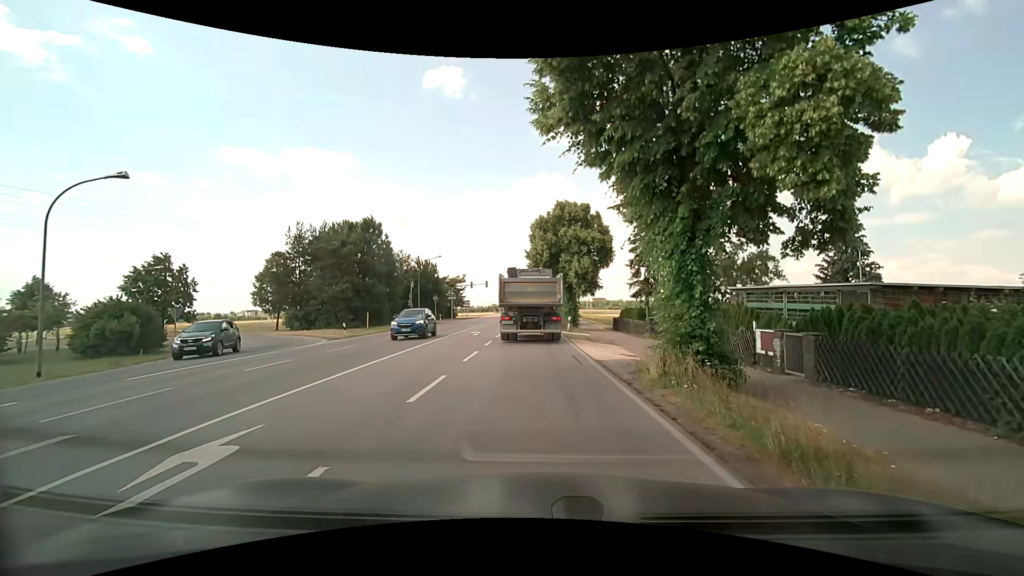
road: secondary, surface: asphalt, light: Day
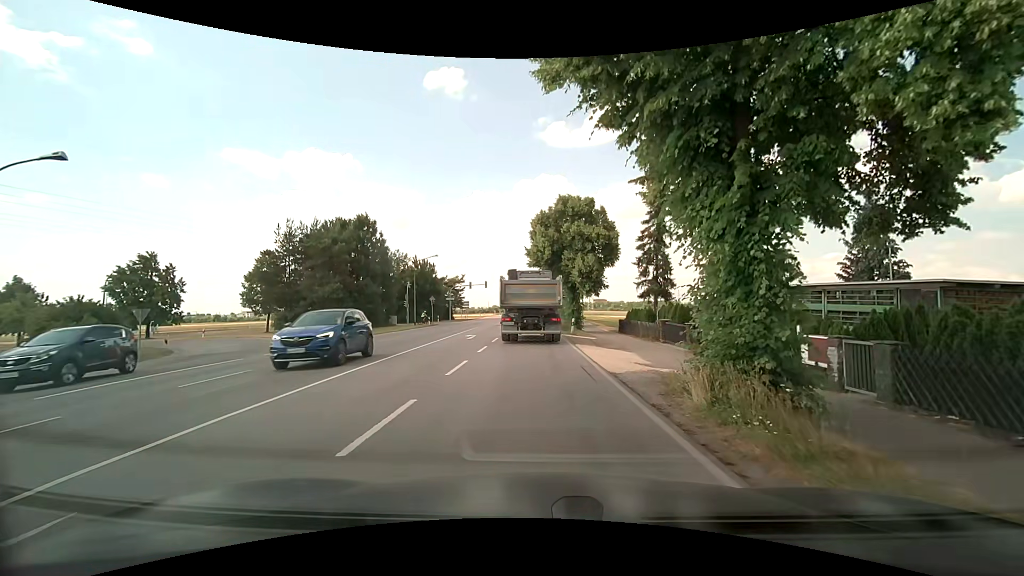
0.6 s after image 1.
(0.0, +2.7) m; +1°
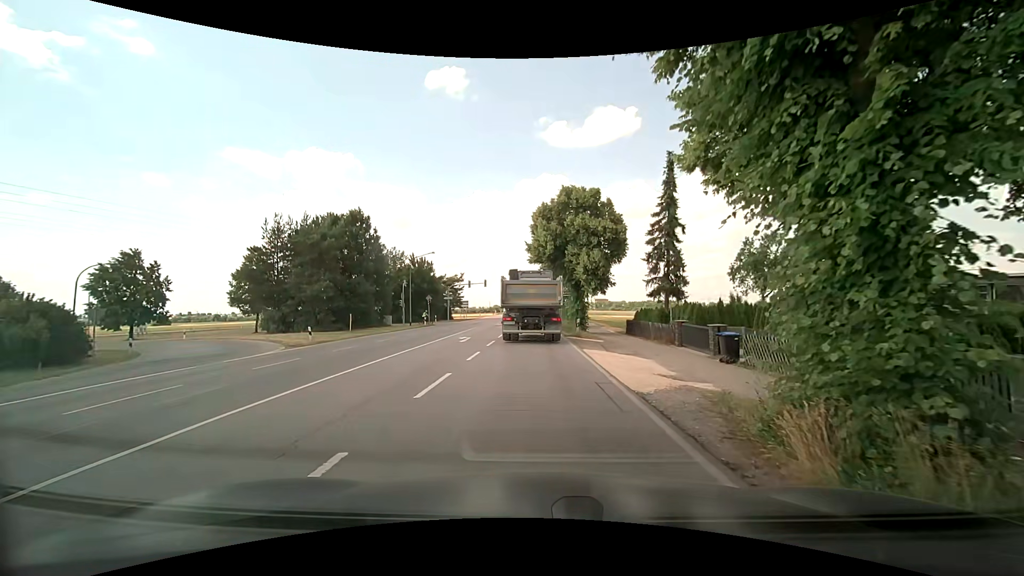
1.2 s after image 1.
(0.0, +2.9) m; -1°
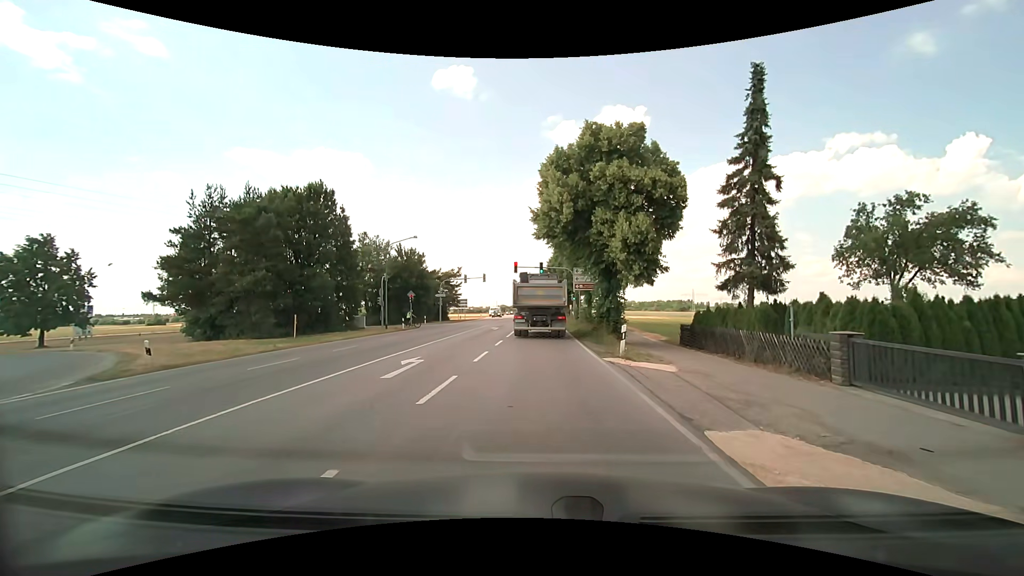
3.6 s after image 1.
(-0.1, +12.6) m; -1°
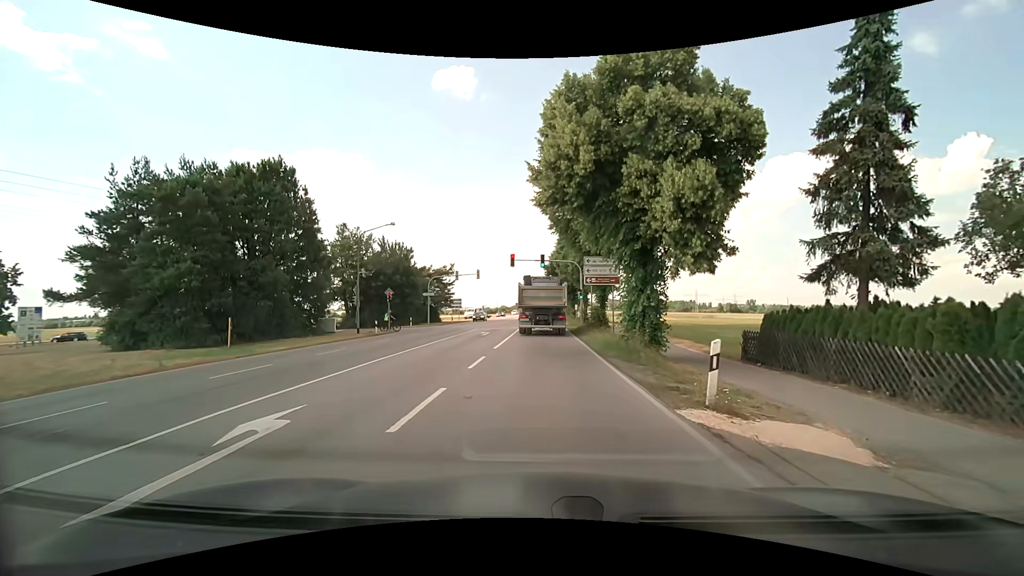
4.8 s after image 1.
(-0.1, +7.8) m; 0°
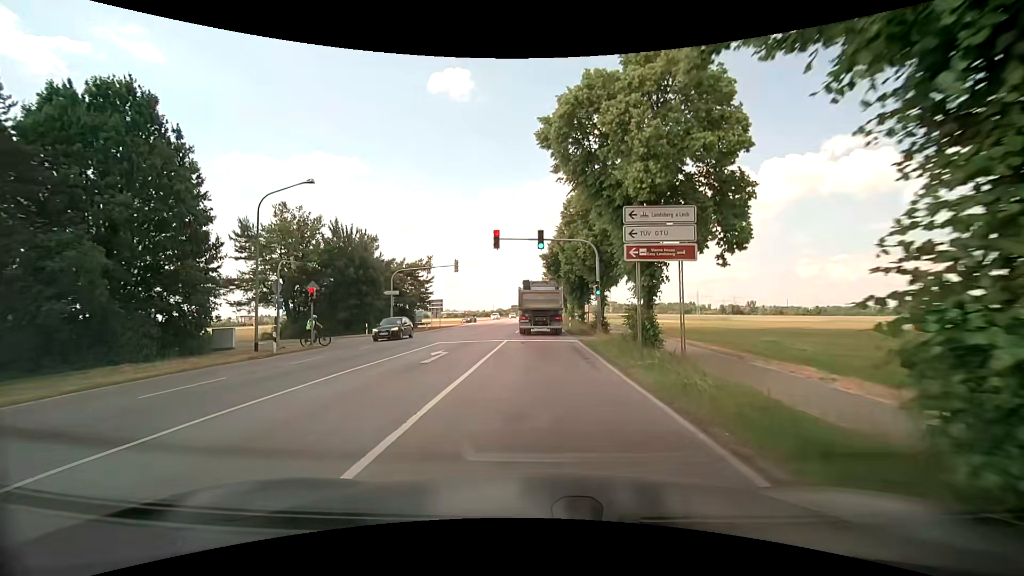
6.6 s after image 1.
(0.0, +14.3) m; 0°
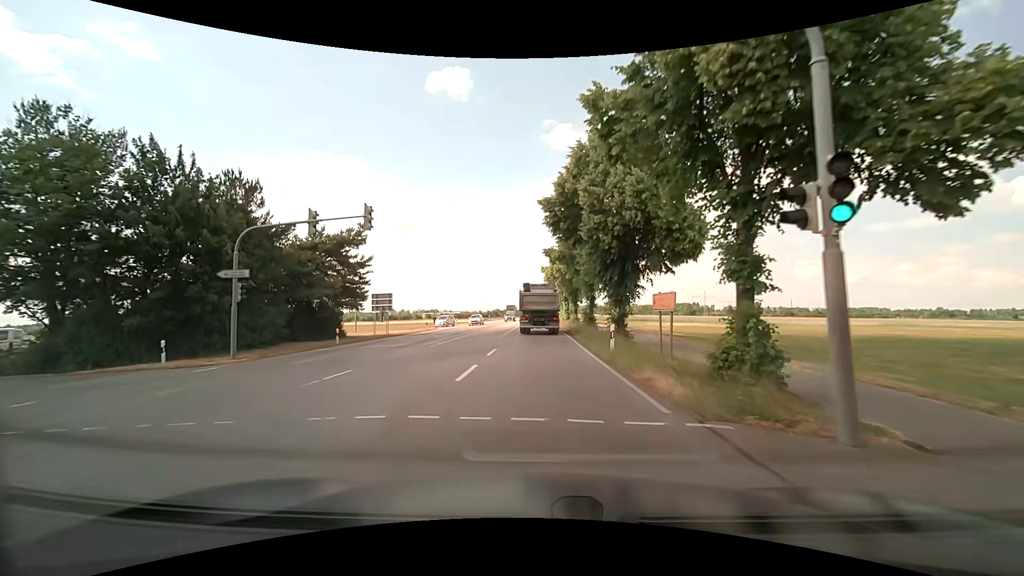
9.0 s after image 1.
(+0.2, +23.9) m; +1°
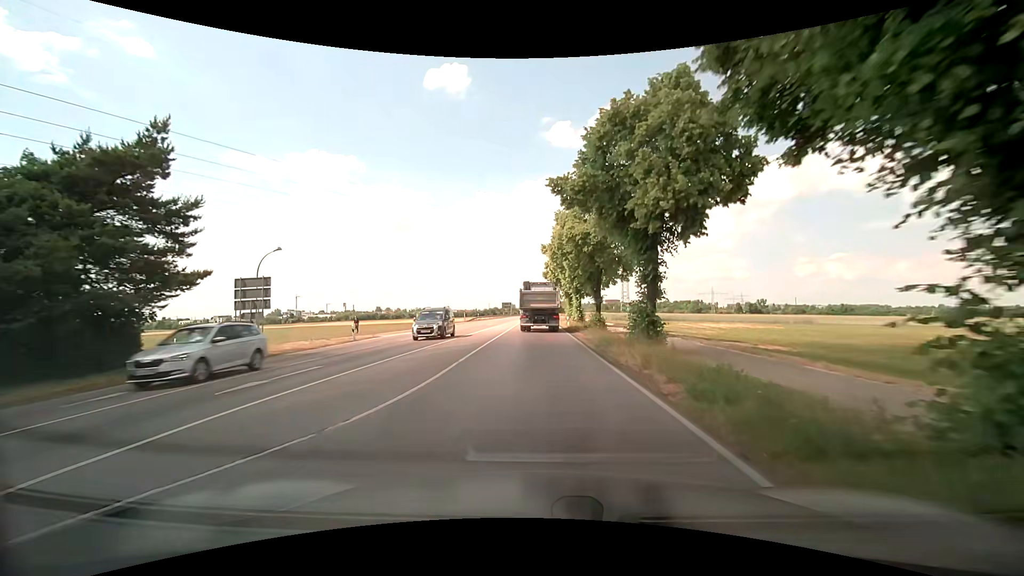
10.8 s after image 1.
(-0.2, +21.4) m; -1°
(0, +10) (0, +20) (0, +30) (0, +40) (0, +50) (0, +60) (0, +70) (0, +80) (0, +90) (0, +100) m
